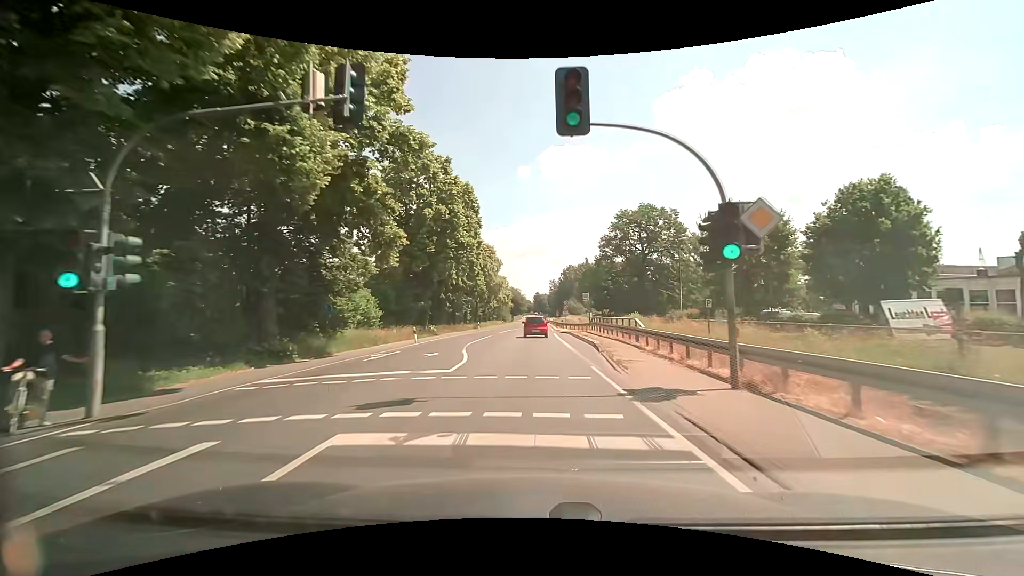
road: primary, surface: asphalt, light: Day
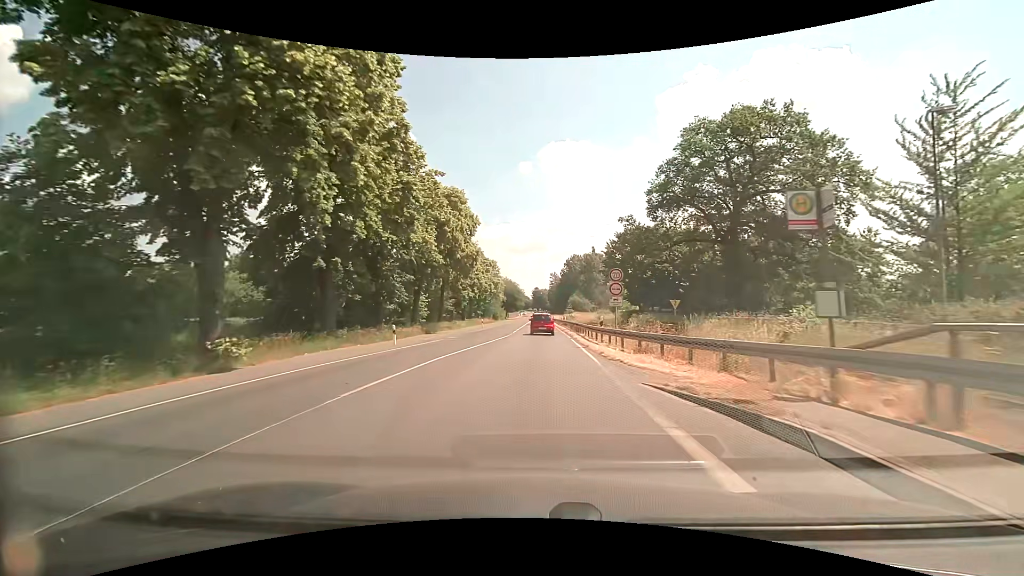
(0.0, +37.0) m; 0°
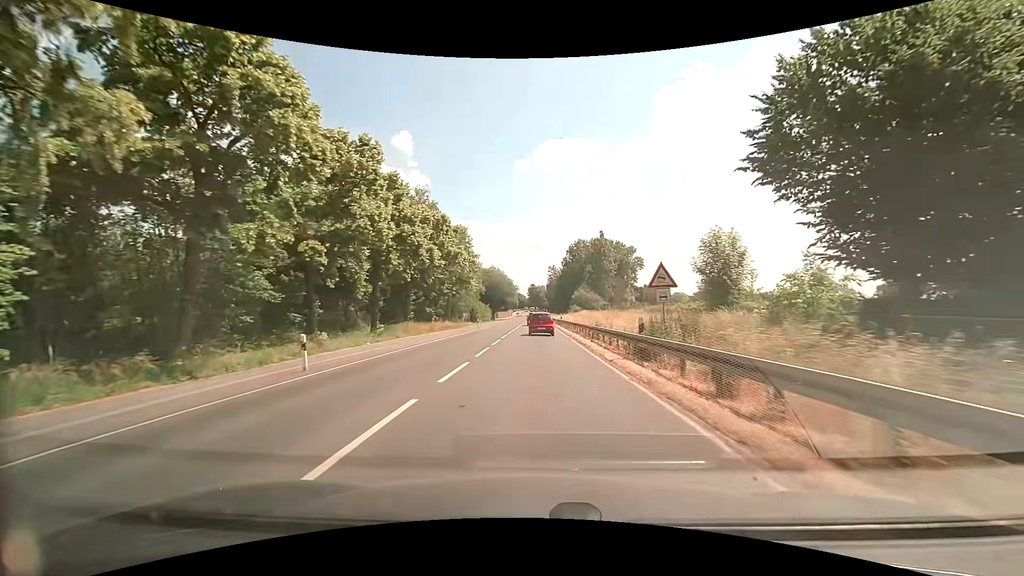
(+0.4, +46.1) m; 0°
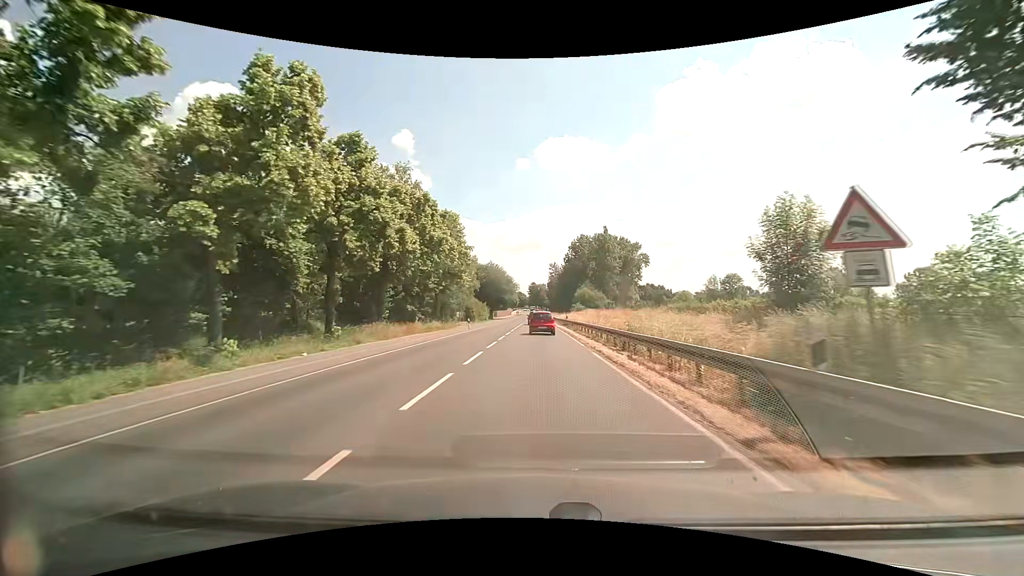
(+0.1, +8.9) m; +1°
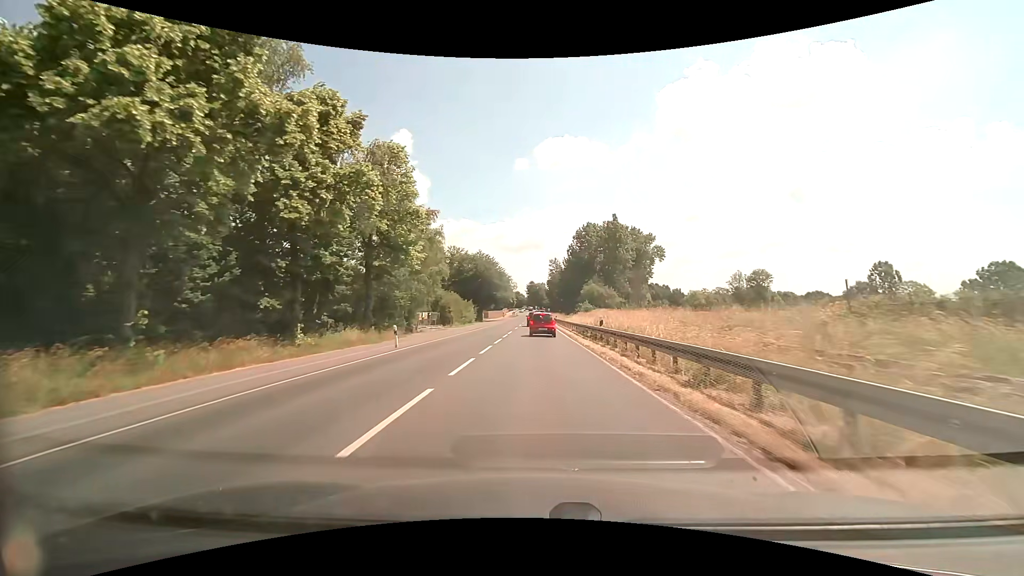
(-0.1, +26.5) m; 0°
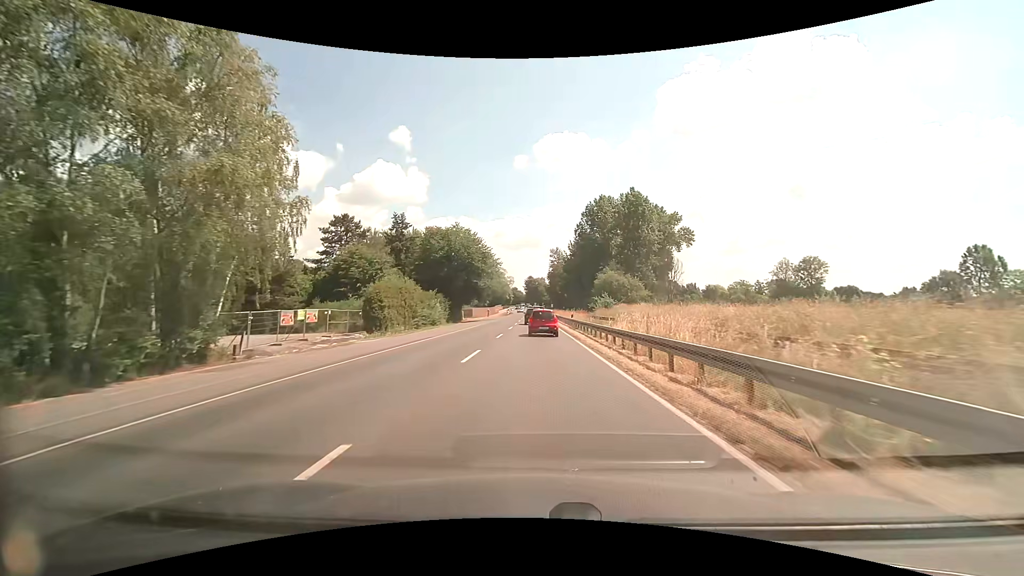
(+0.1, +34.0) m; 0°
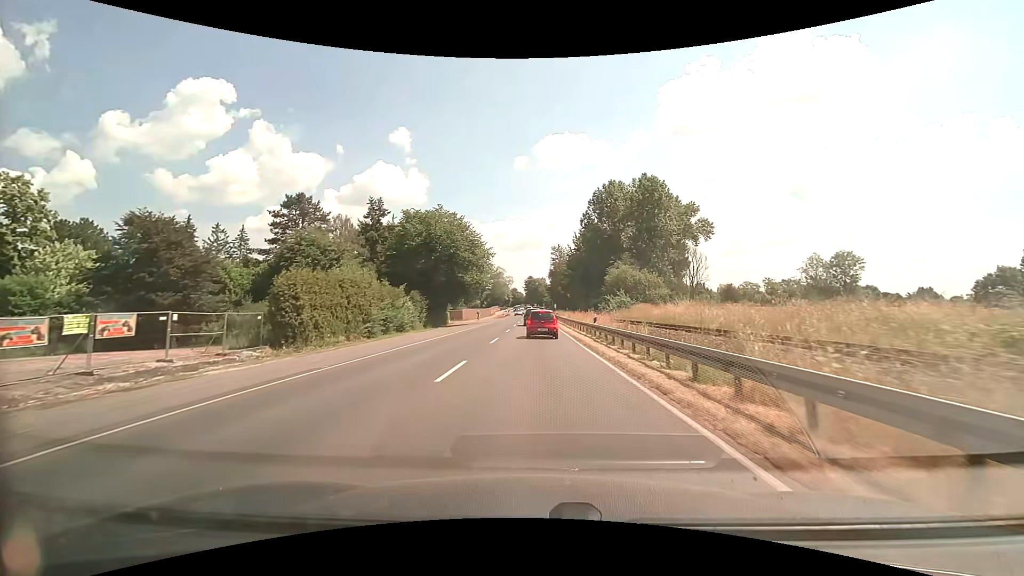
(+0.1, +15.5) m; 0°
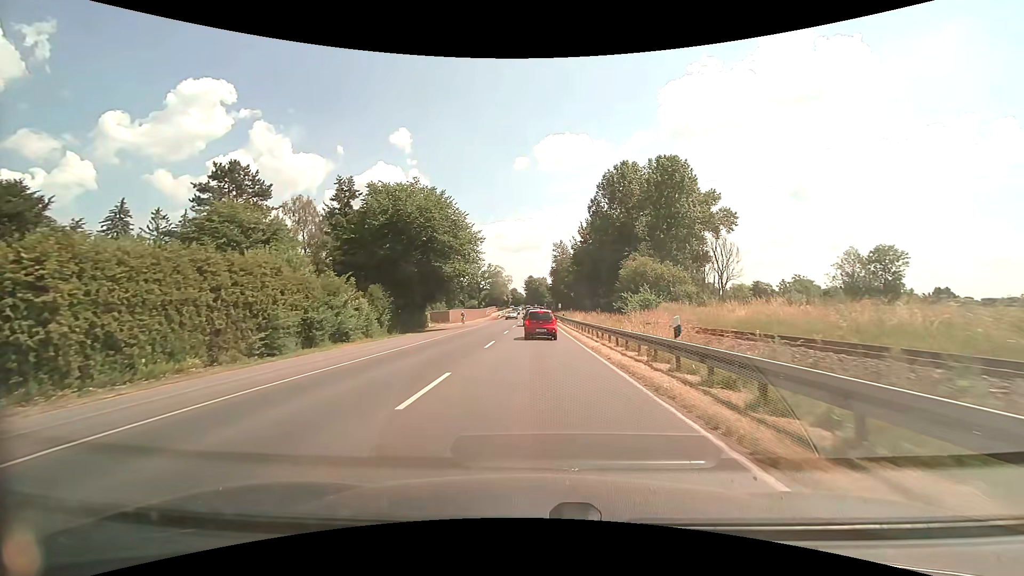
(0.0, +14.8) m; 0°
(0, +10) (0, +20) (0, +30) (0, +40) (0, +50) (0, +60) (0, +70) (0, +80) (0, +90) (0, +100) m
